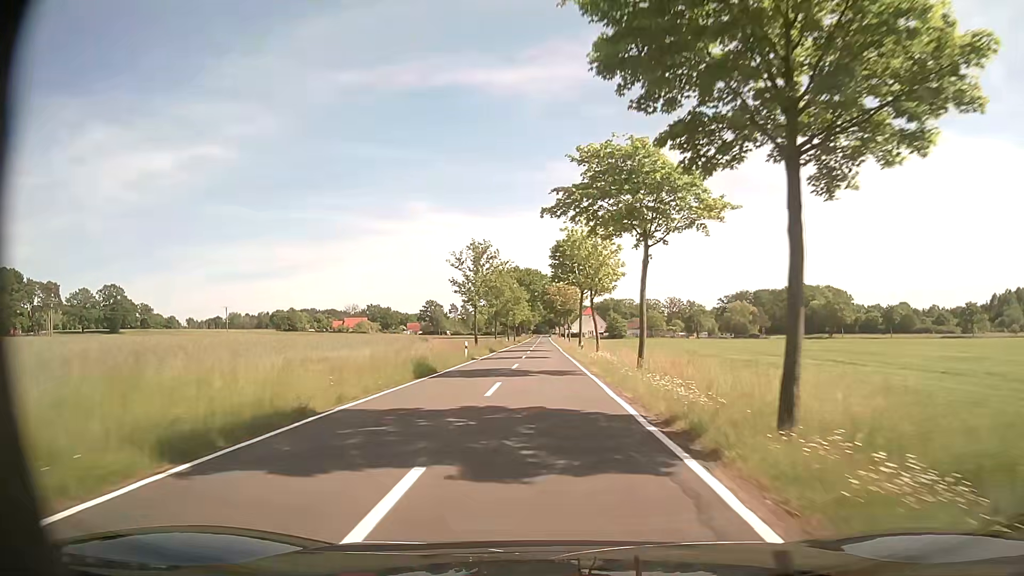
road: tertiary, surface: asphalt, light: Day
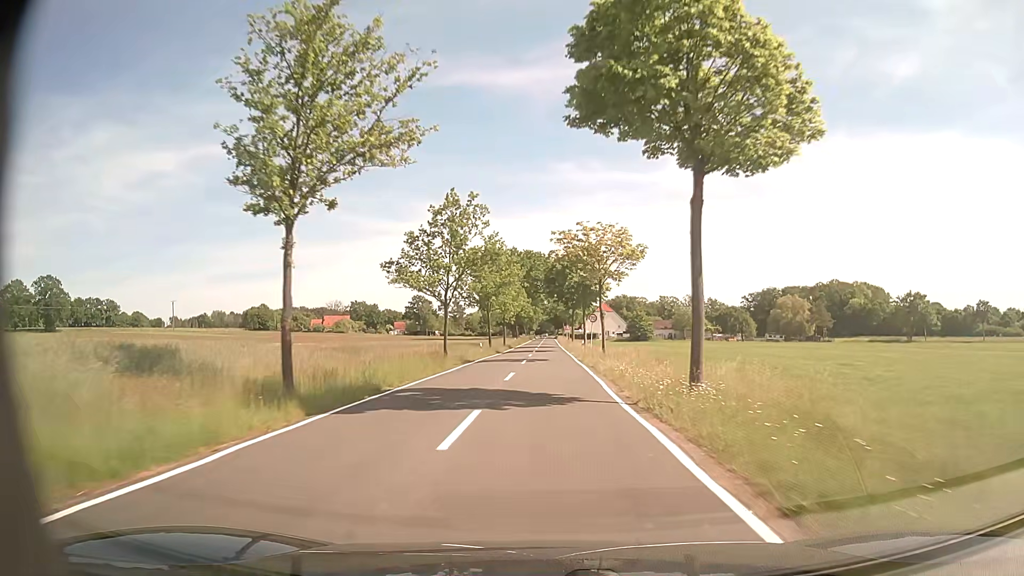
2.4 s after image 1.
(-0.3, +42.9) m; -1°
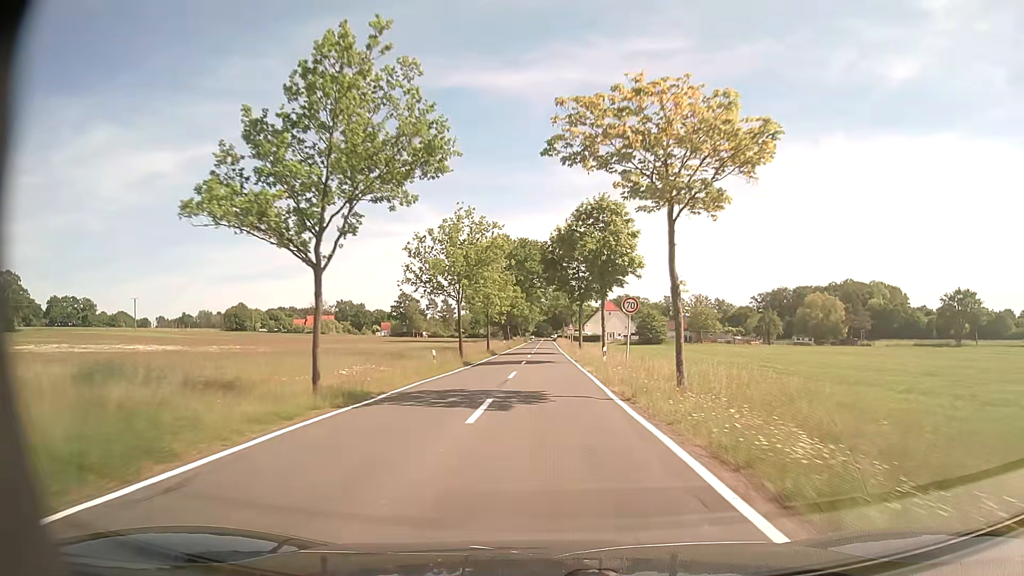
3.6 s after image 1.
(0.0, +21.5) m; 0°
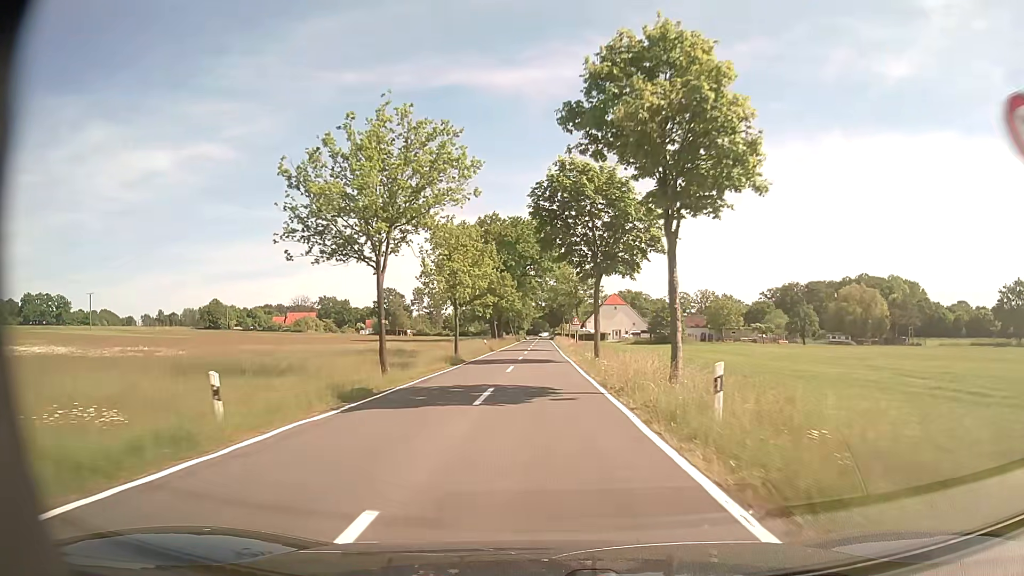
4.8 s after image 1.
(+0.2, +21.4) m; 0°
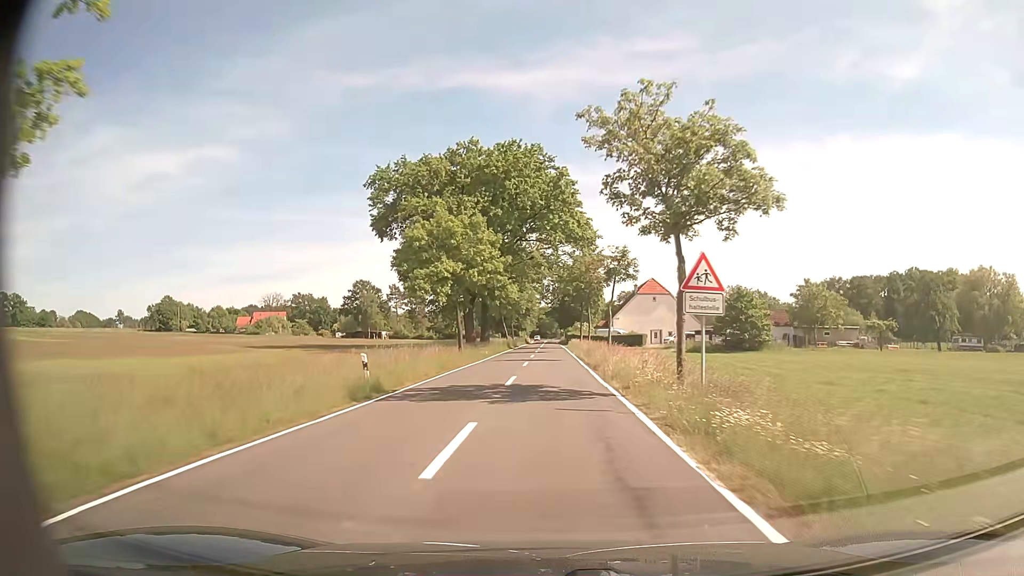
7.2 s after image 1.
(-0.1, +43.0) m; 0°
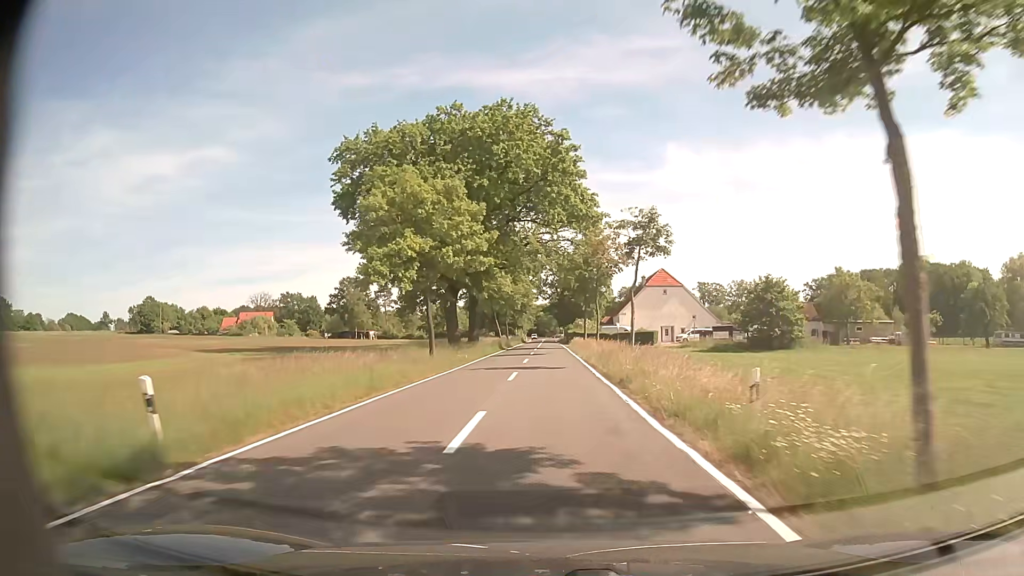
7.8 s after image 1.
(0.0, +10.7) m; 0°
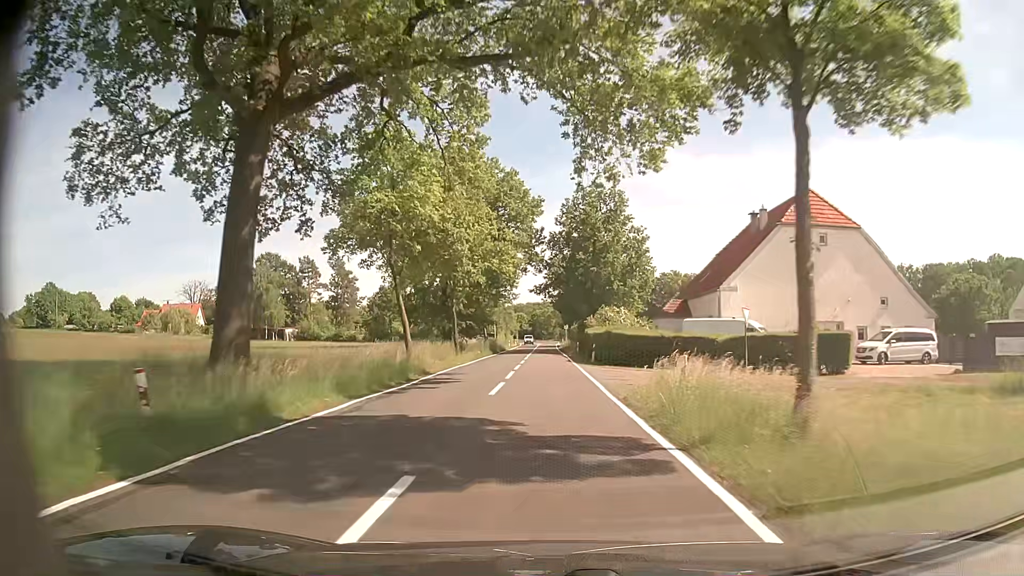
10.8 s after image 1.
(+0.1, +53.6) m; 0°
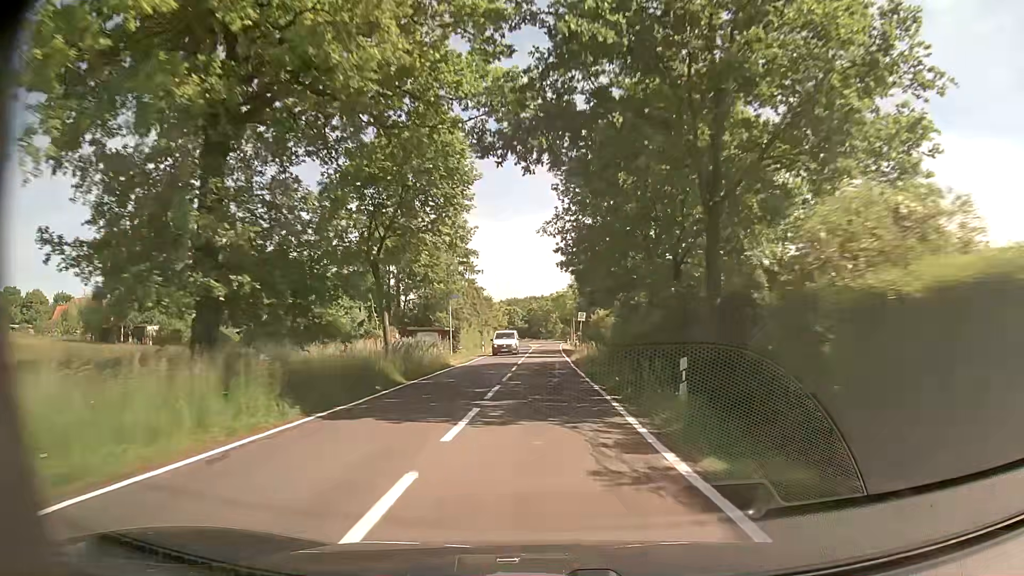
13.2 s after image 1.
(+0.1, +42.9) m; 0°
(0, +10) (0, +20) (0, +30) (0, +40) (0, +50) (0, +60) (0, +70) (0, +80) (0, +90) (0, +100) m
